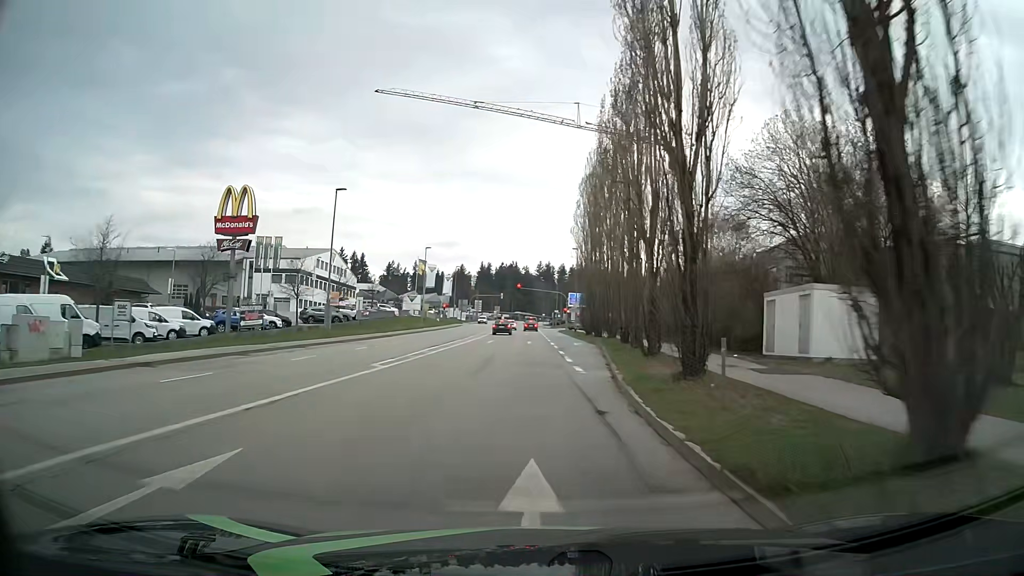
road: tertiary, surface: asphalt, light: Day
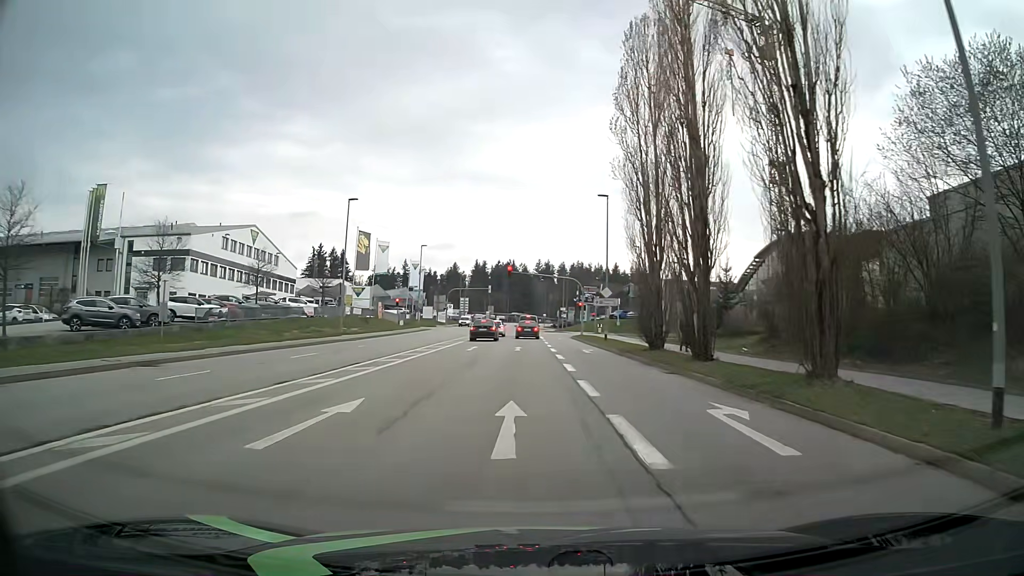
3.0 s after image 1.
(-0.1, +35.9) m; 0°
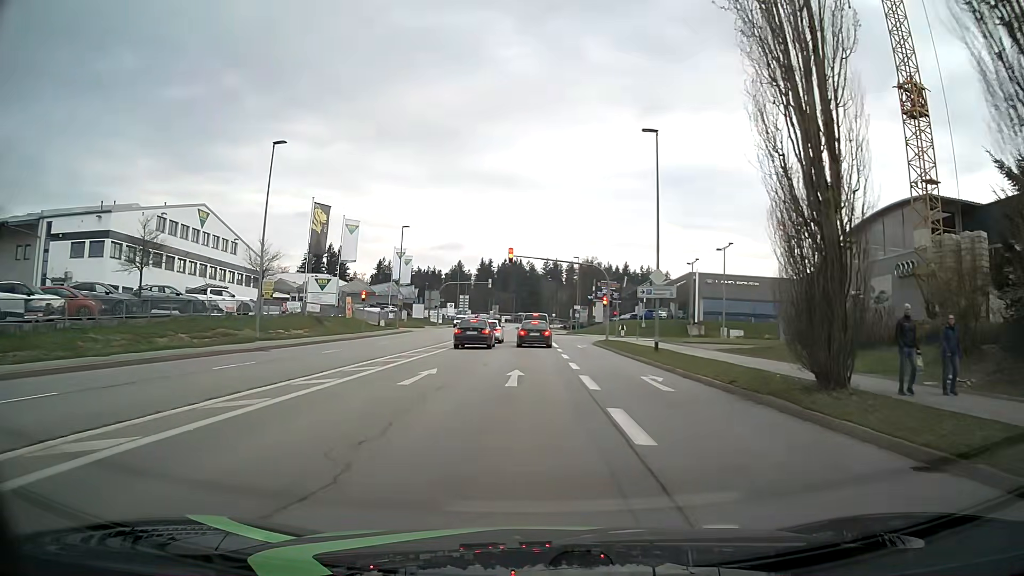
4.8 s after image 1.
(-0.2, +16.9) m; -1°
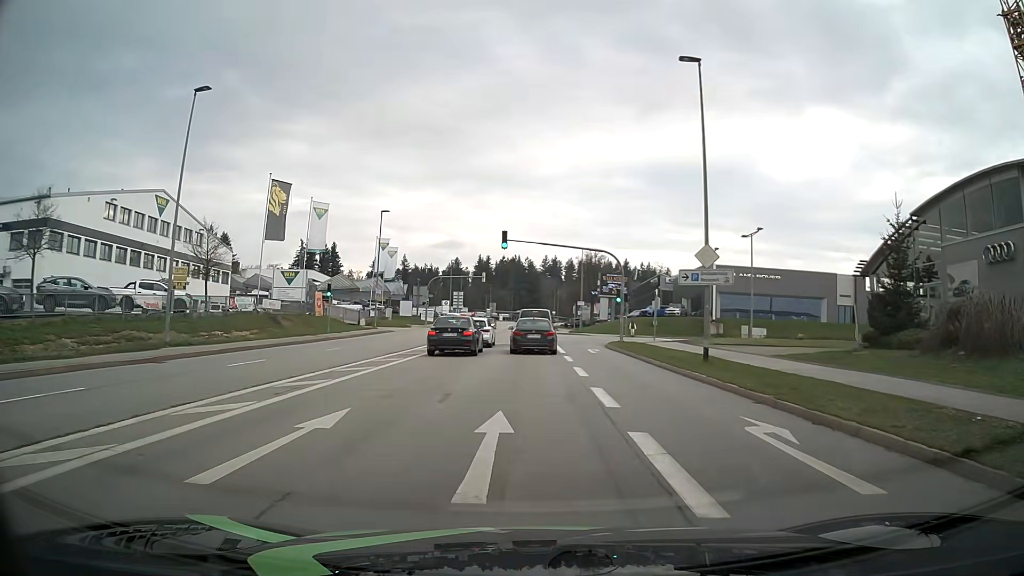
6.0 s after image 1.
(0.0, +8.8) m; +1°
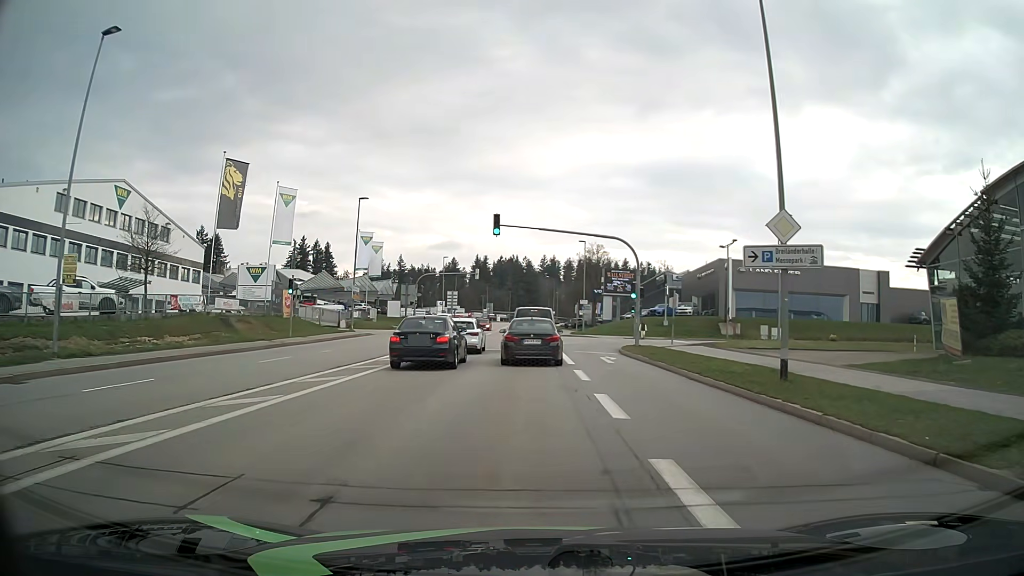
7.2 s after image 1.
(0.0, +6.9) m; 0°
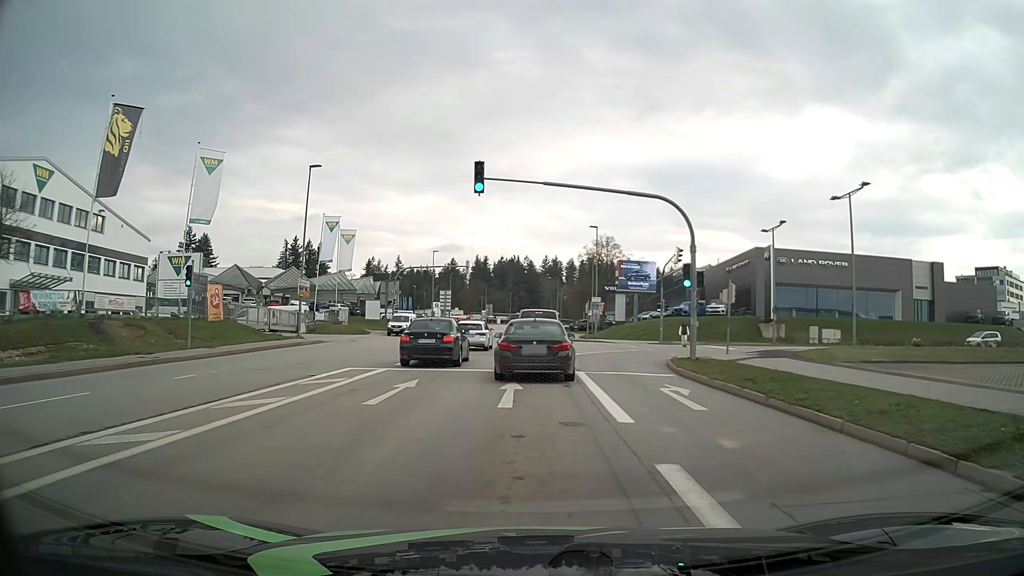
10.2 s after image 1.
(-0.1, +12.2) m; -1°
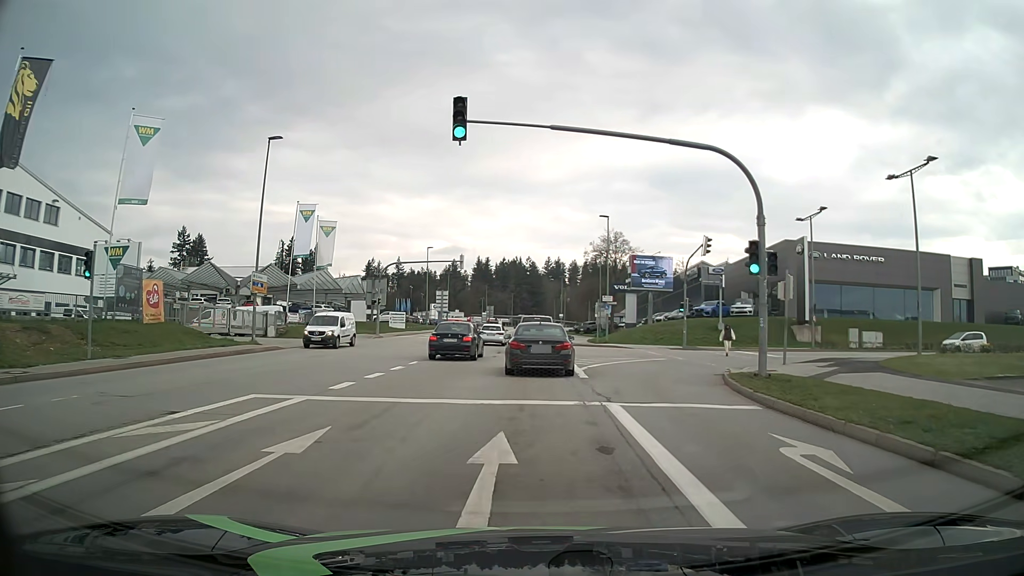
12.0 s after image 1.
(0.0, +7.3) m; 0°
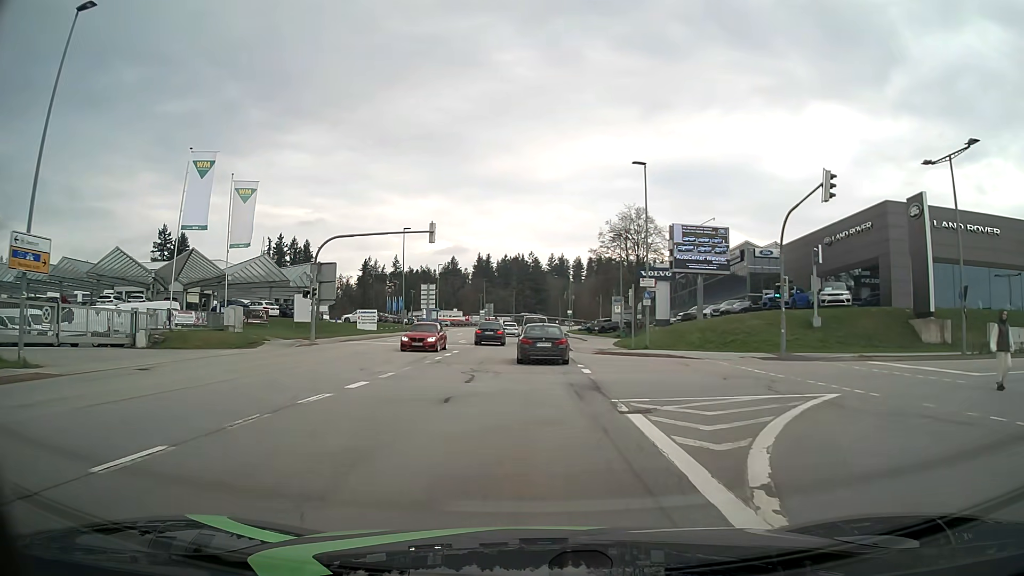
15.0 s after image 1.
(0.0, +17.6) m; 0°
(0, +10) (0, +20) (0, +30) (0, +40) (0, +50) (0, +60) (0, +70) (0, +80) (0, +90) (0, +100) m
